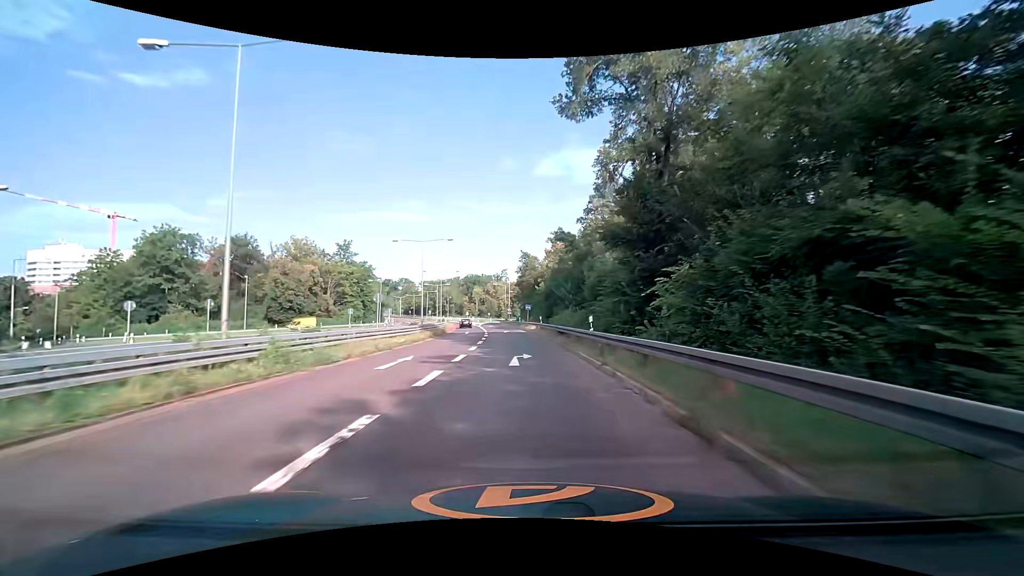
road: trunk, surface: asphalt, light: Day
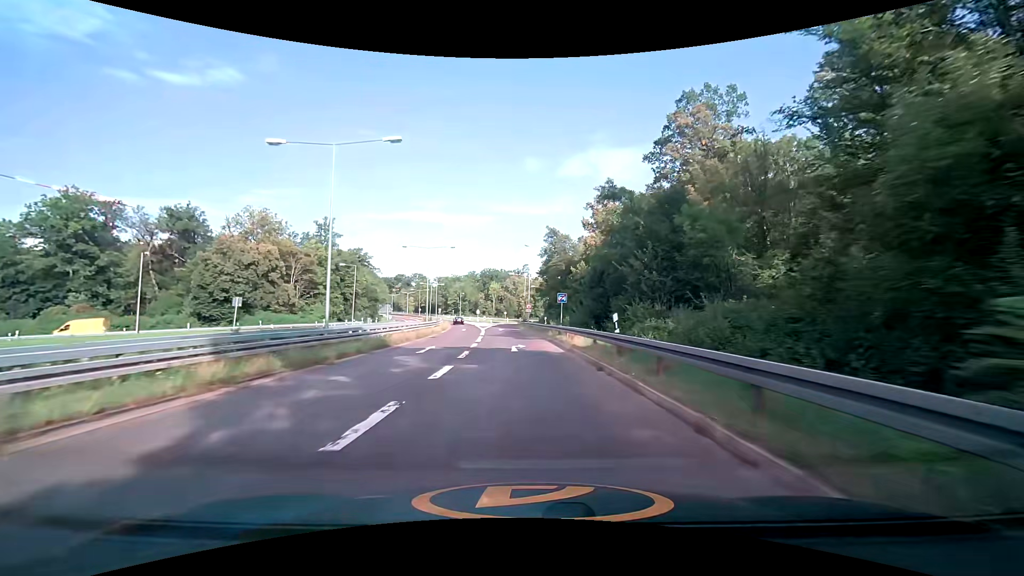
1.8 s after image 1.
(-0.6, +28.8) m; -3°
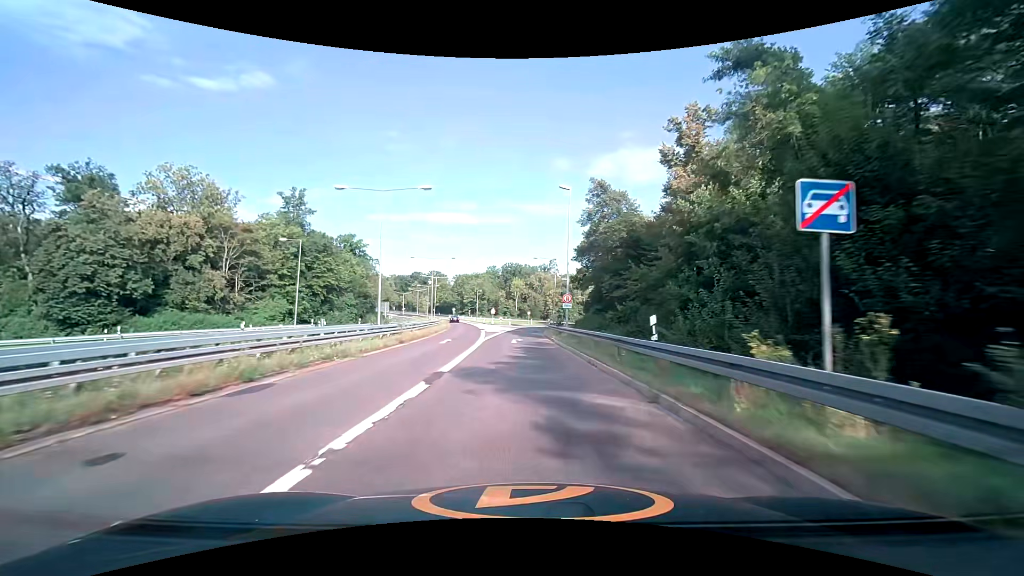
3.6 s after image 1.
(-0.6, +27.1) m; -3°
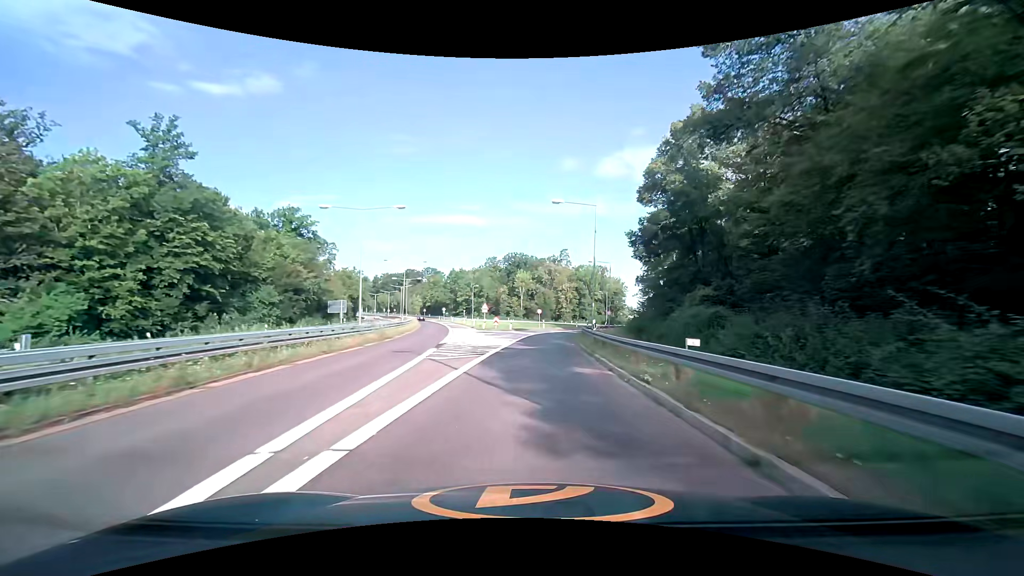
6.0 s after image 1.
(-0.7, +32.4) m; -1°
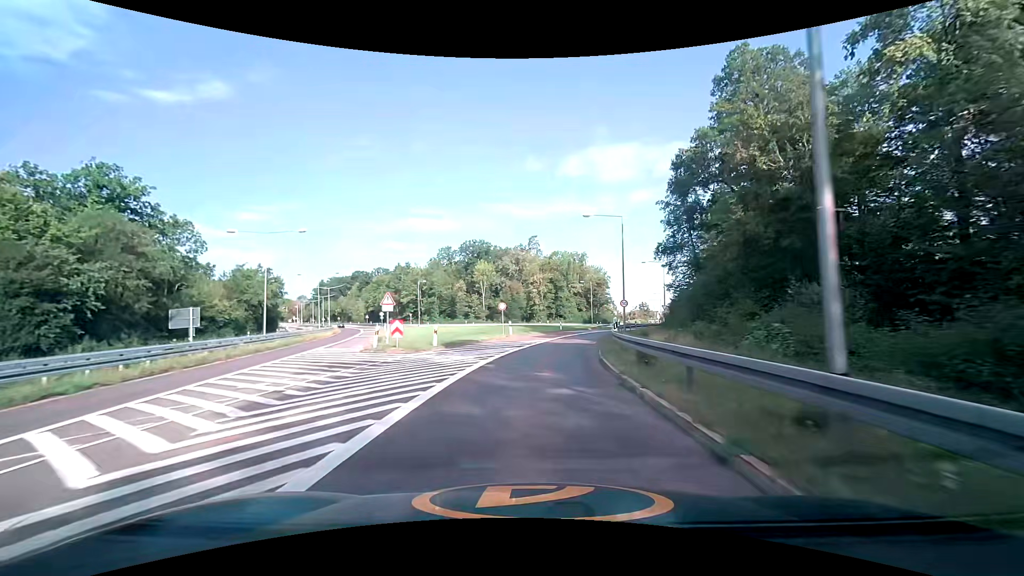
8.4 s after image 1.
(+1.0, +29.8) m; +4°
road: trunk_link
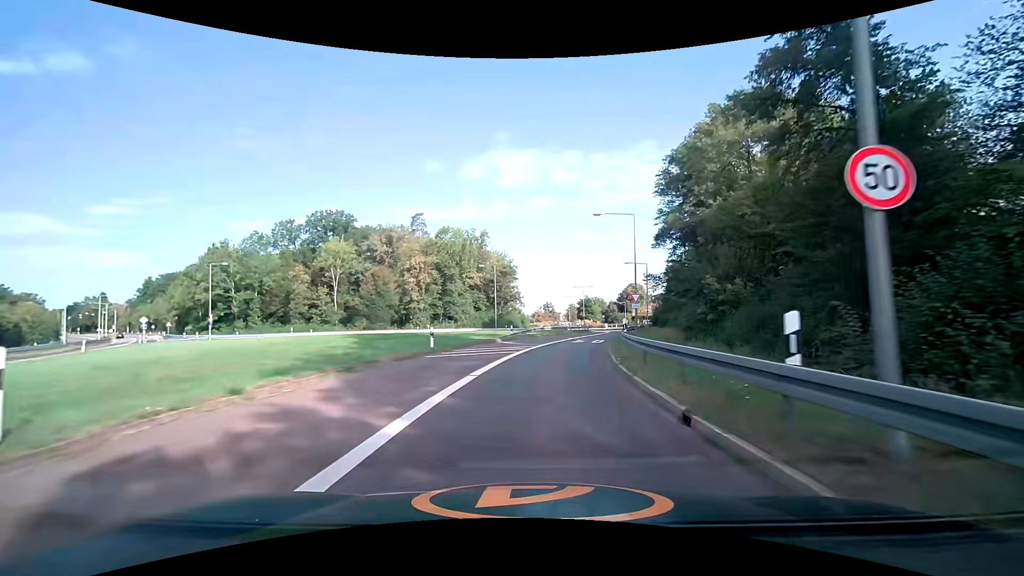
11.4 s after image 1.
(+2.8, +35.3) m; +12°
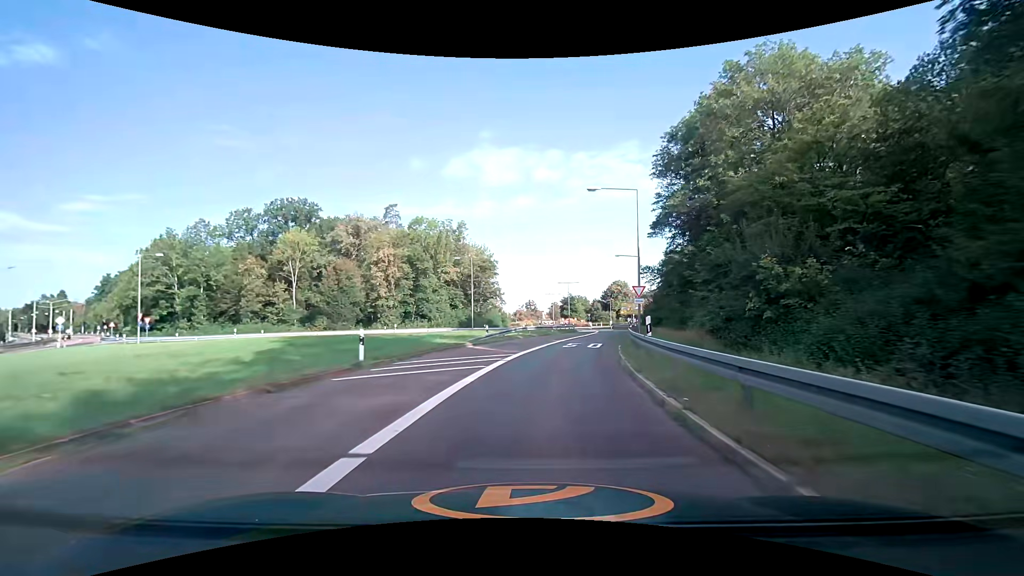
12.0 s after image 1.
(+0.1, +7.2) m; +2°
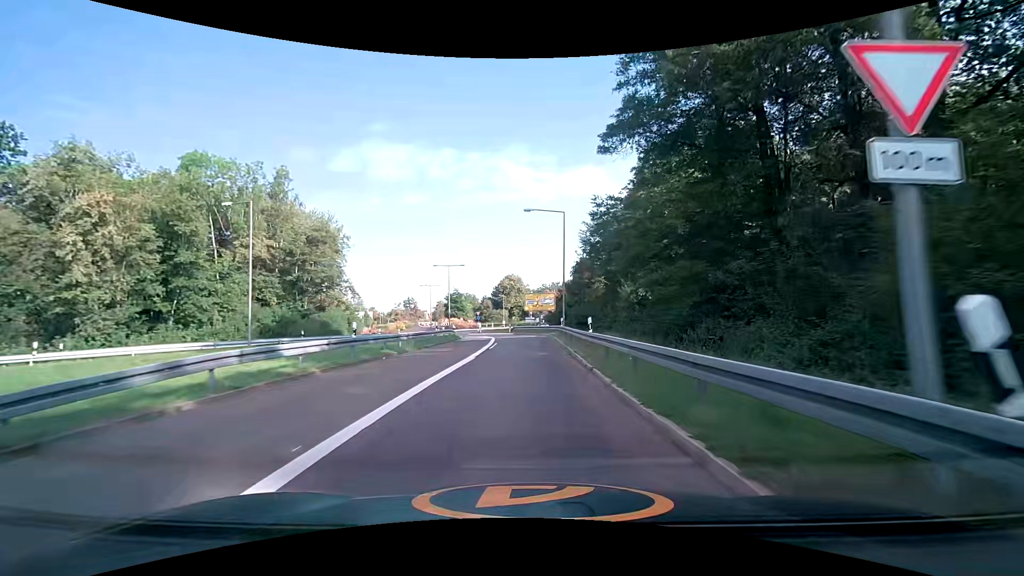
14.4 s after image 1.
(+3.0, +27.9) m; +13°
(0, +10) (0, +20) (0, +30) (0, +40) (-2, +50) (-4, +60) (-8, +69) (-11, +78) (-12, +88) (-9, +98) m
